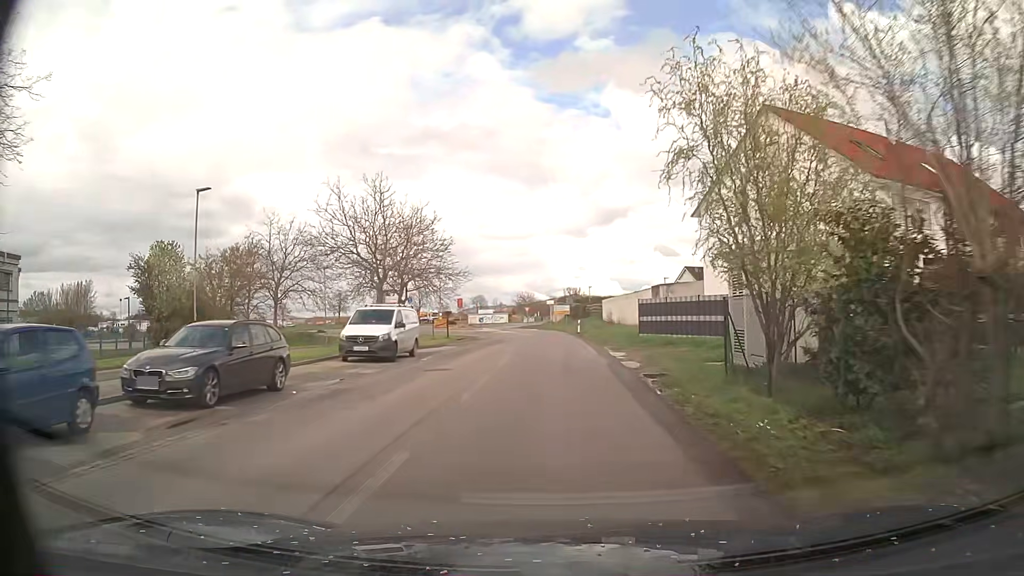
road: tertiary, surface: asphalt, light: Day
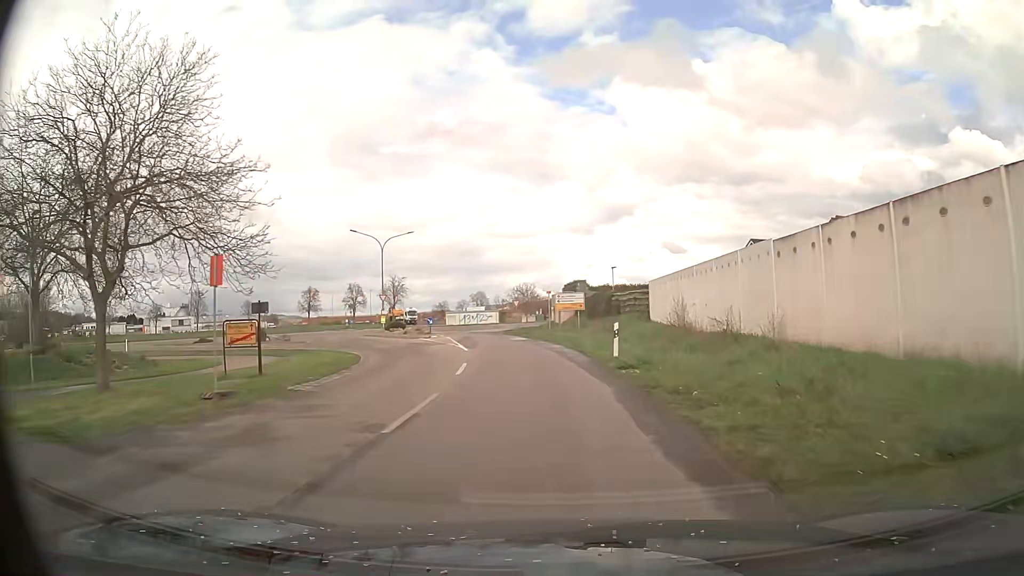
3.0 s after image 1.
(+0.5, +34.7) m; 0°
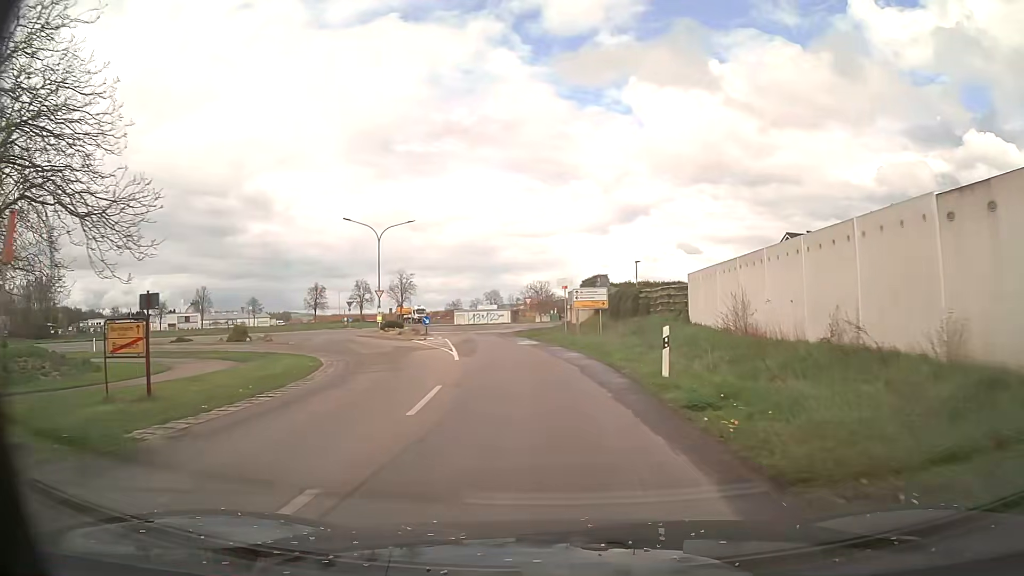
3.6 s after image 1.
(-0.1, +6.8) m; -1°
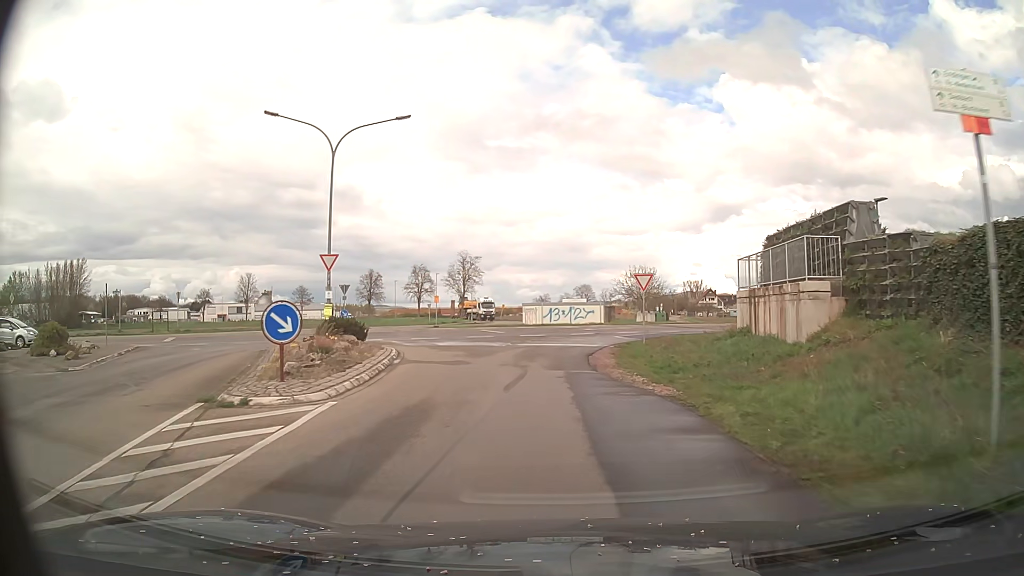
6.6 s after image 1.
(-1.8, +30.6) m; -8°
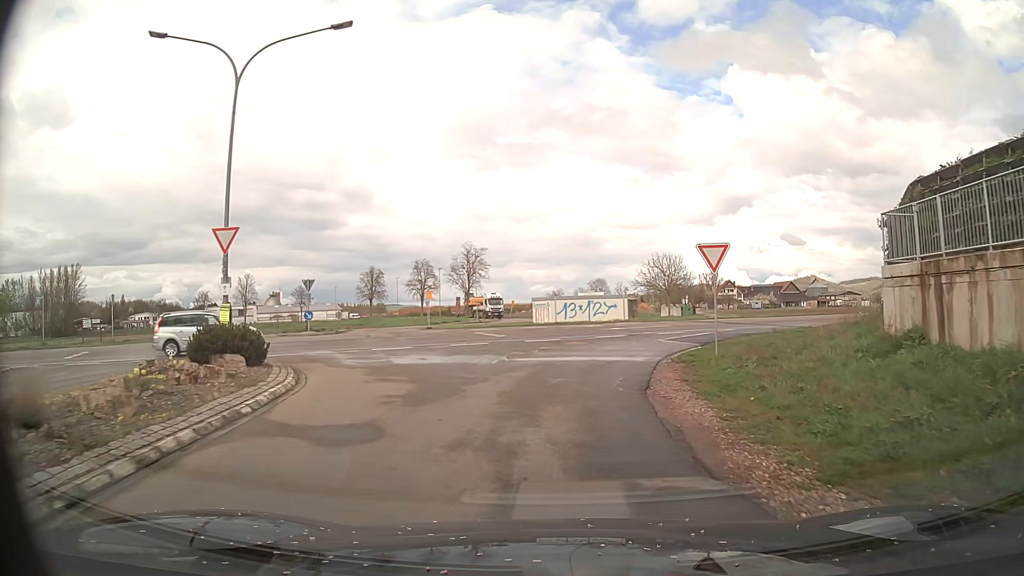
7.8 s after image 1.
(-0.1, +10.1) m; -1°
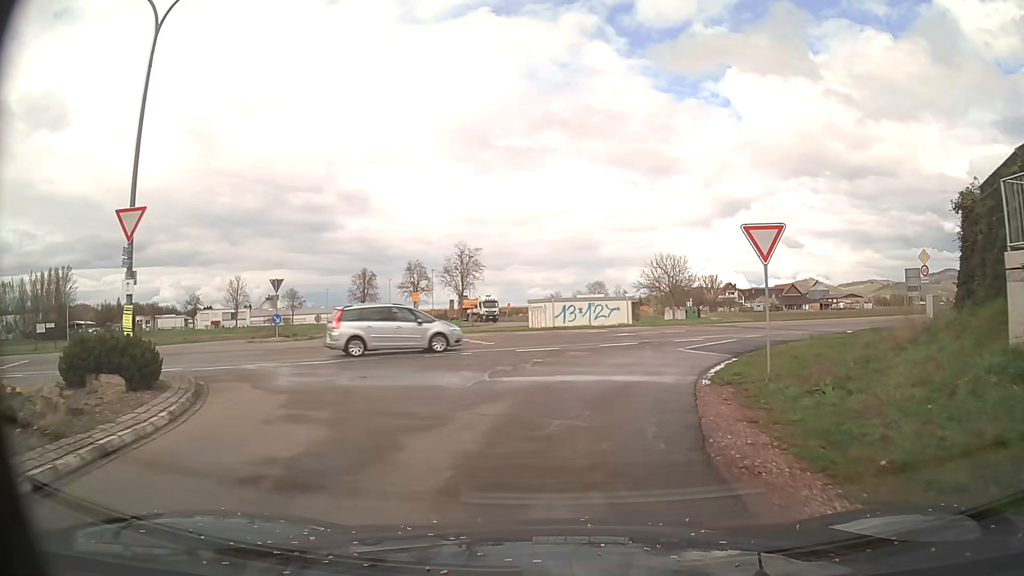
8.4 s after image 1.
(0.0, +4.5) m; 0°
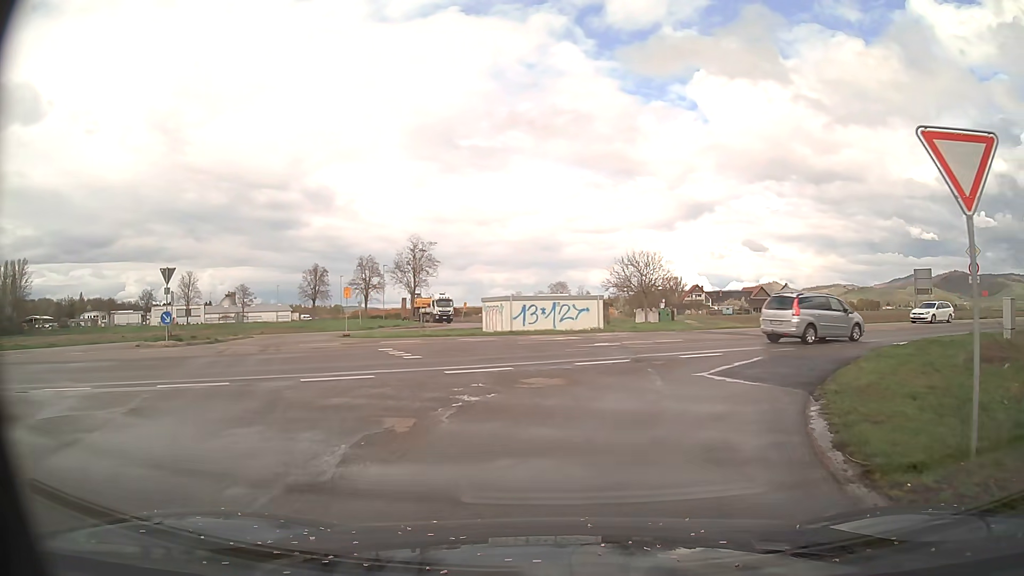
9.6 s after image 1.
(+0.1, +7.7) m; +3°
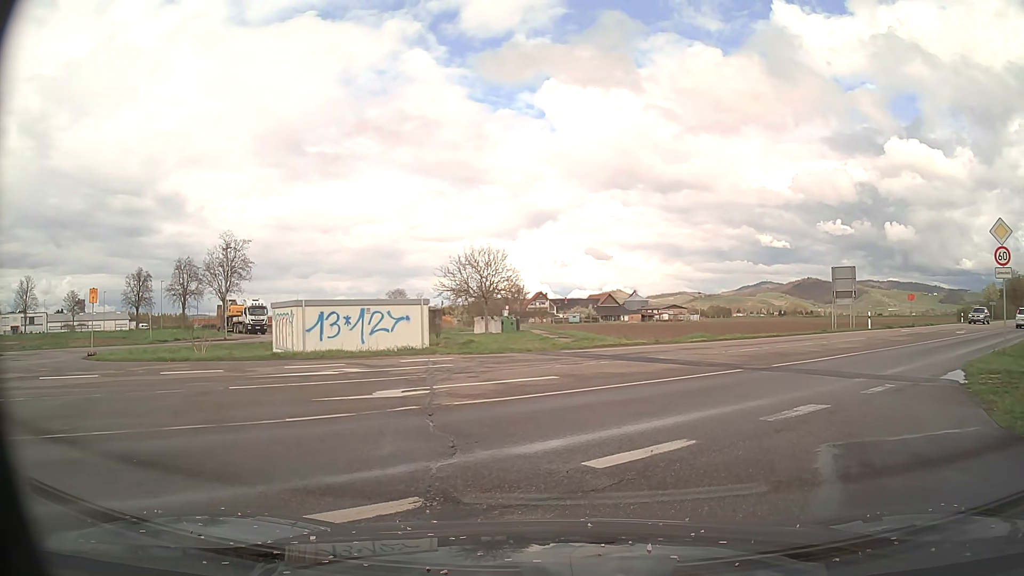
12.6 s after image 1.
(+1.1, +11.0) m; +14°
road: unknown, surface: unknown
